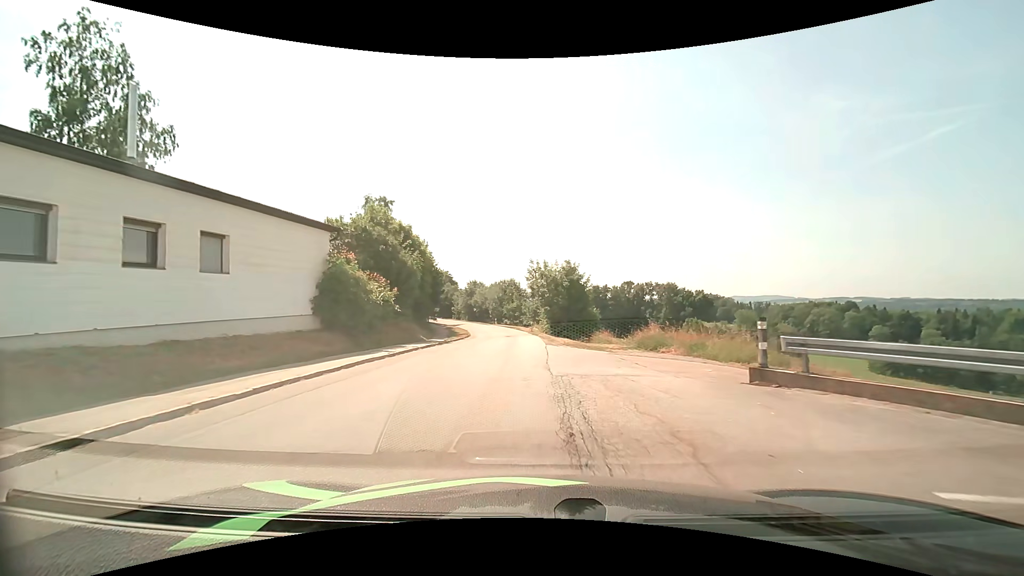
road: unclassified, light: Day
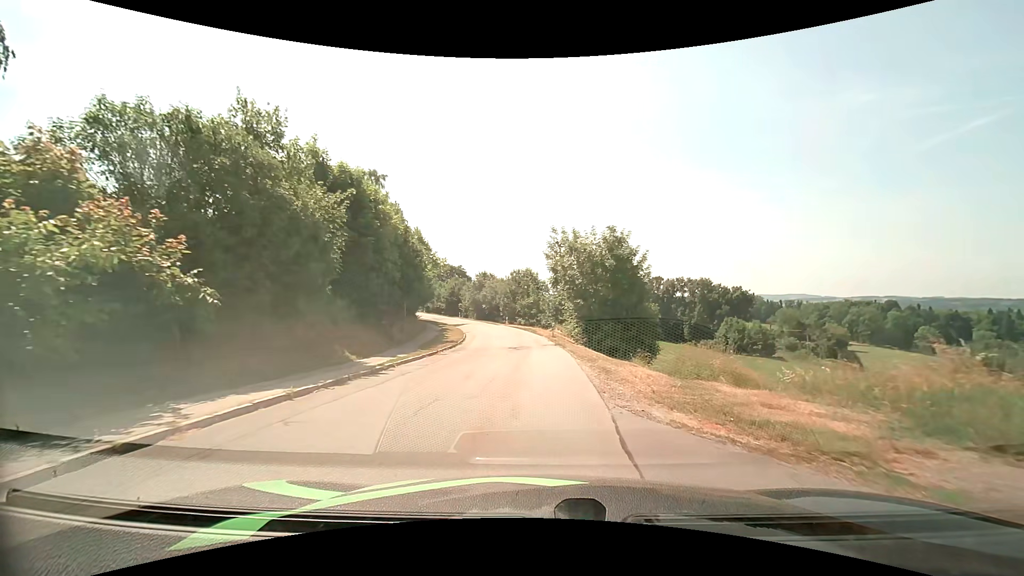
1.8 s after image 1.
(-0.4, +15.4) m; -2°
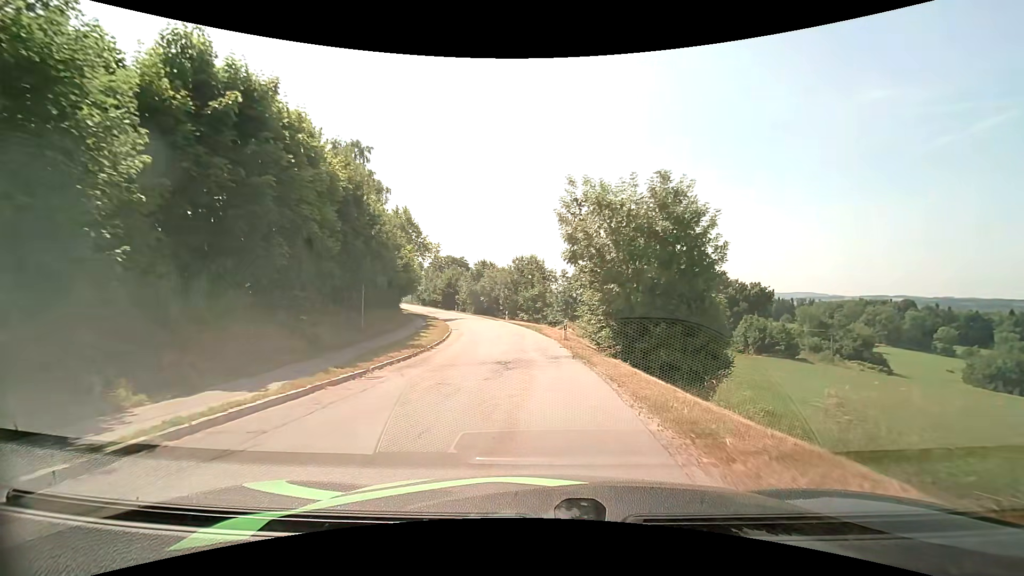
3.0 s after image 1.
(-0.1, +9.7) m; -1°
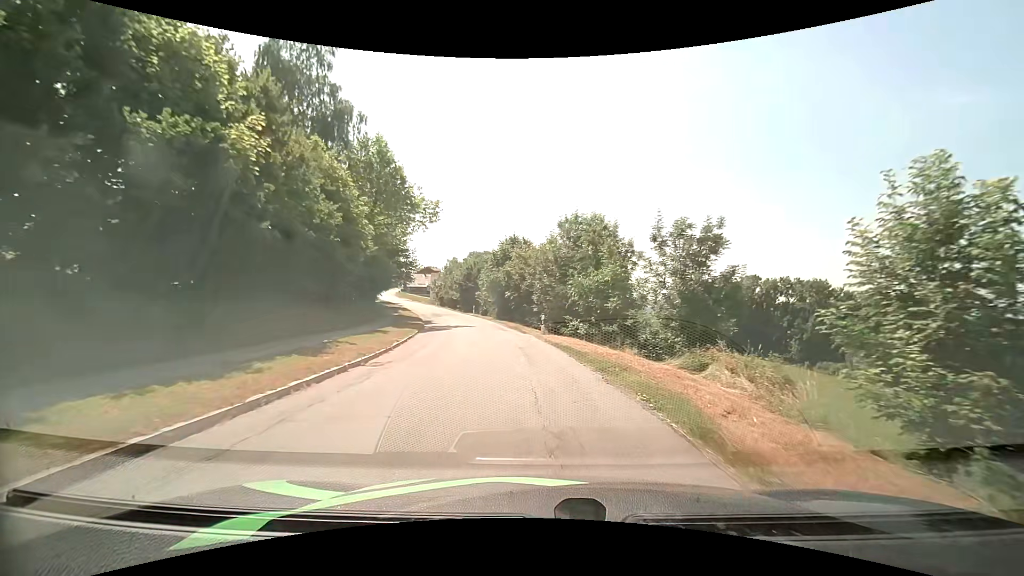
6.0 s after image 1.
(-1.0, +26.7) m; -5°
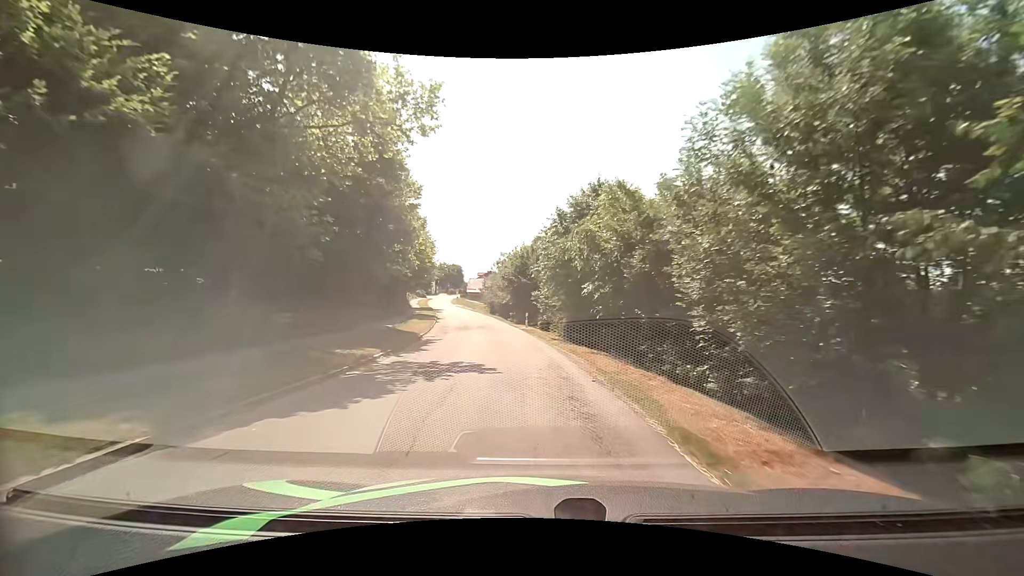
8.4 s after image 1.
(-1.5, +22.4) m; -8°
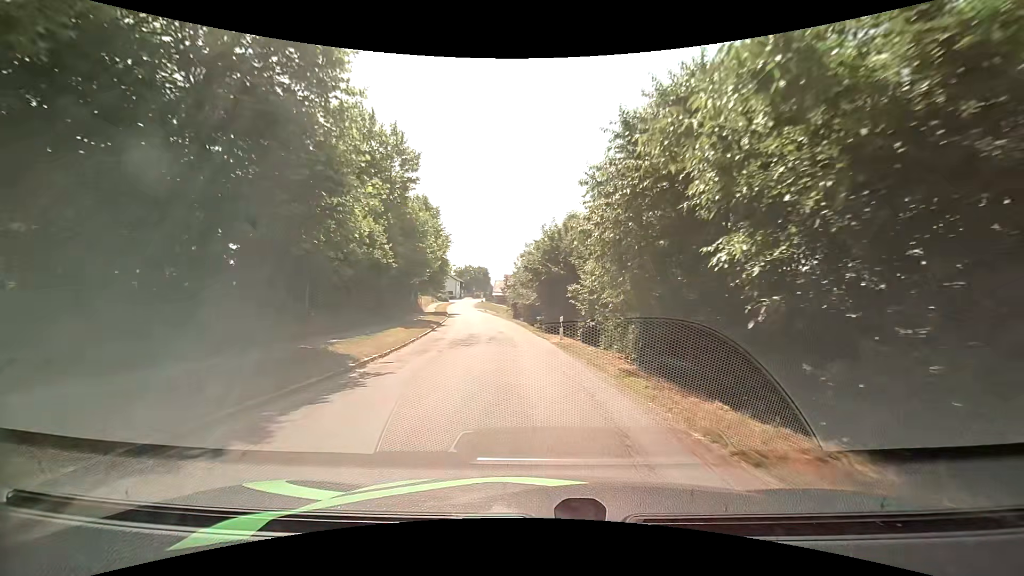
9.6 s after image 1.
(-0.4, +12.1) m; -4°
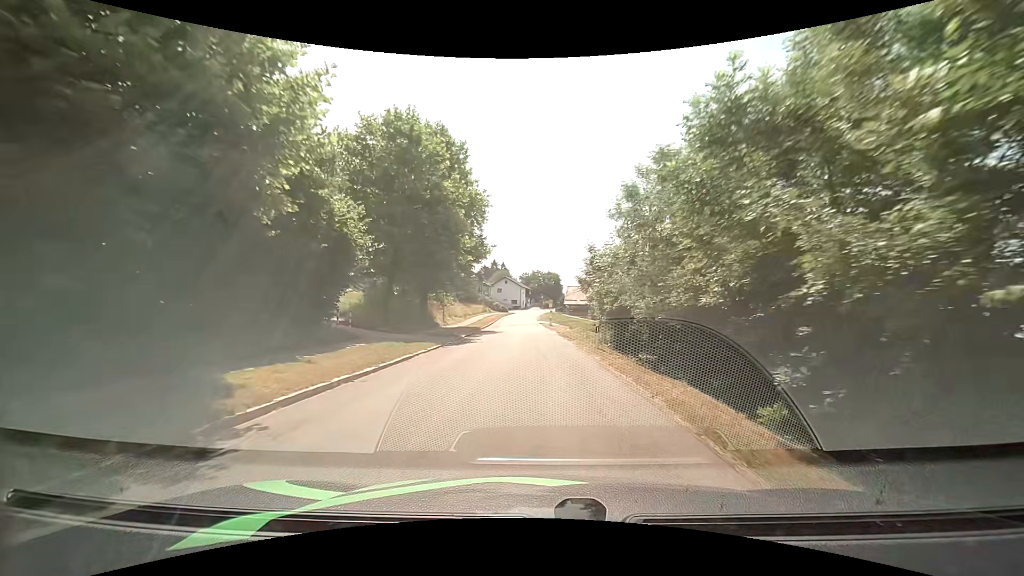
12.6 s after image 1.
(-2.1, +31.4) m; -8°
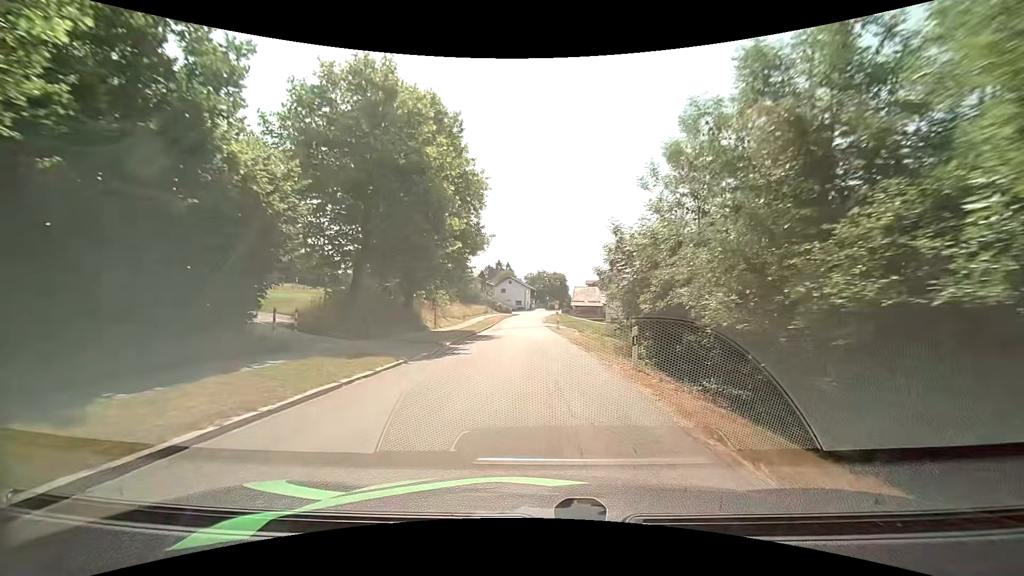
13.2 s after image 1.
(-0.1, +6.0) m; 0°
(0, +10) (0, +20) (0, +30) (-1, +40) (-1, +50) (-1, +60) (-1, +70) (-1, +80) (-1, +90) (0, +100) m
